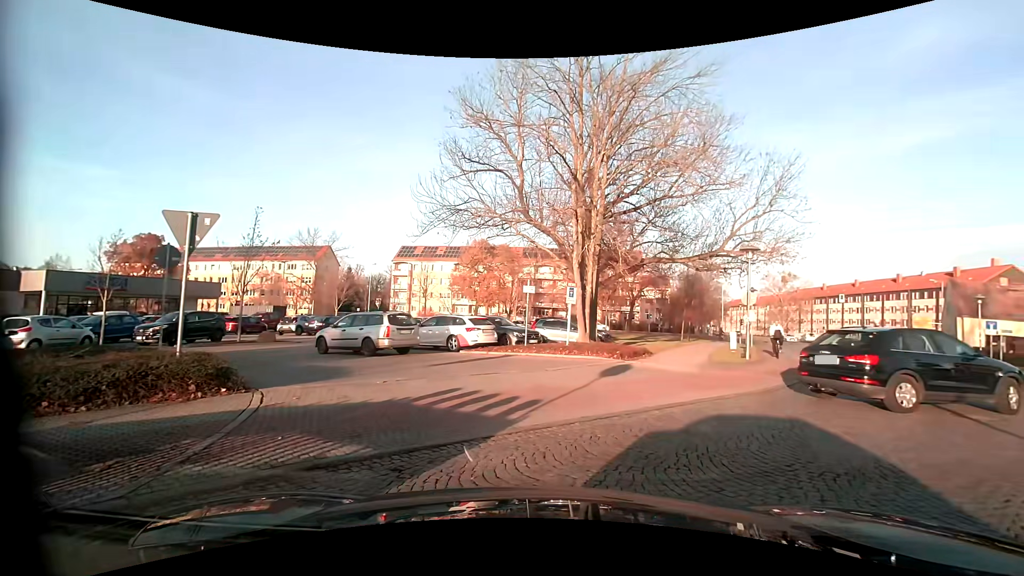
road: residential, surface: sett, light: Day
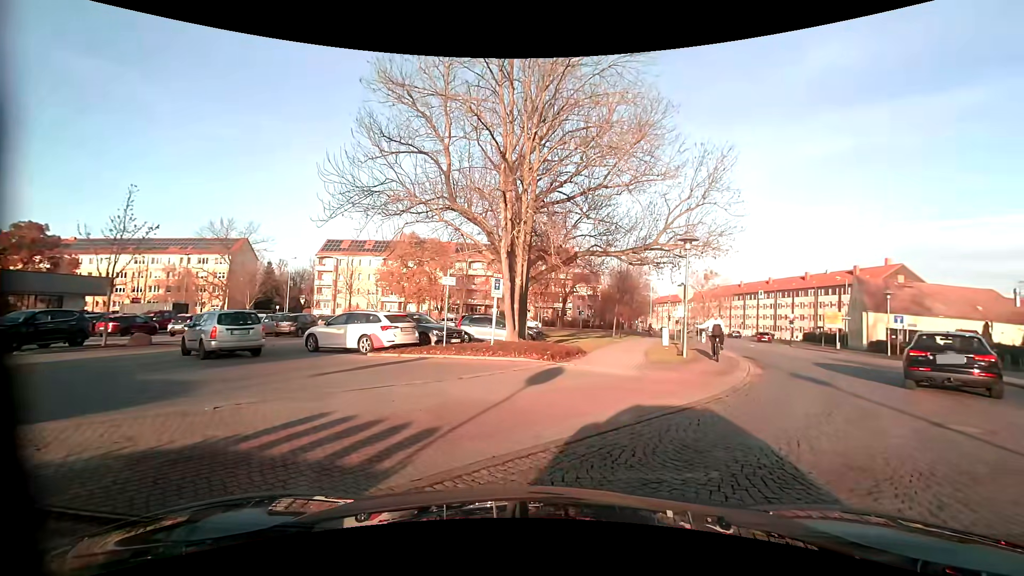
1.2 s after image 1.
(+0.1, +2.5) m; +7°
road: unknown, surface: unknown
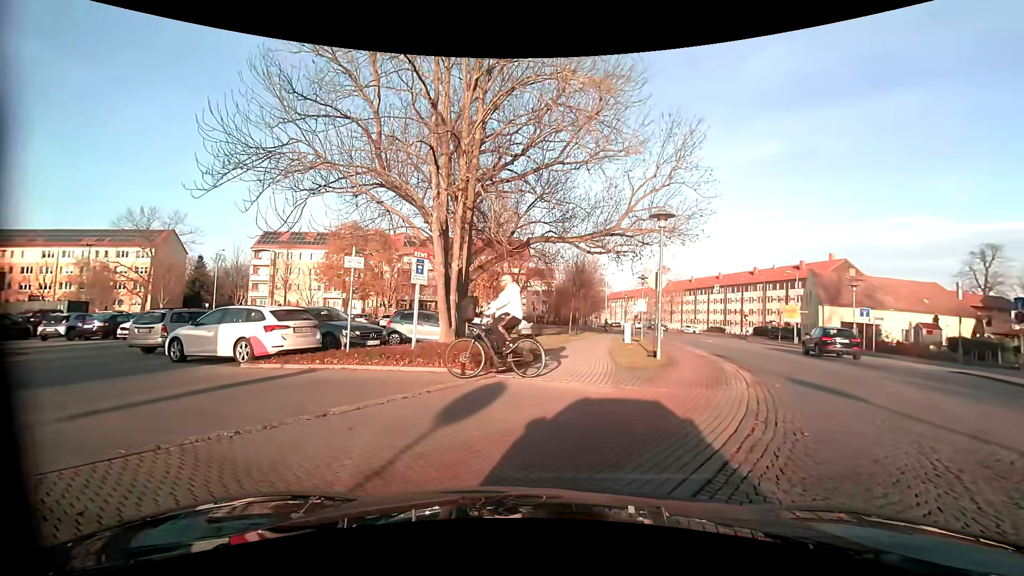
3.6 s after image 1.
(+0.2, +3.8) m; +6°
